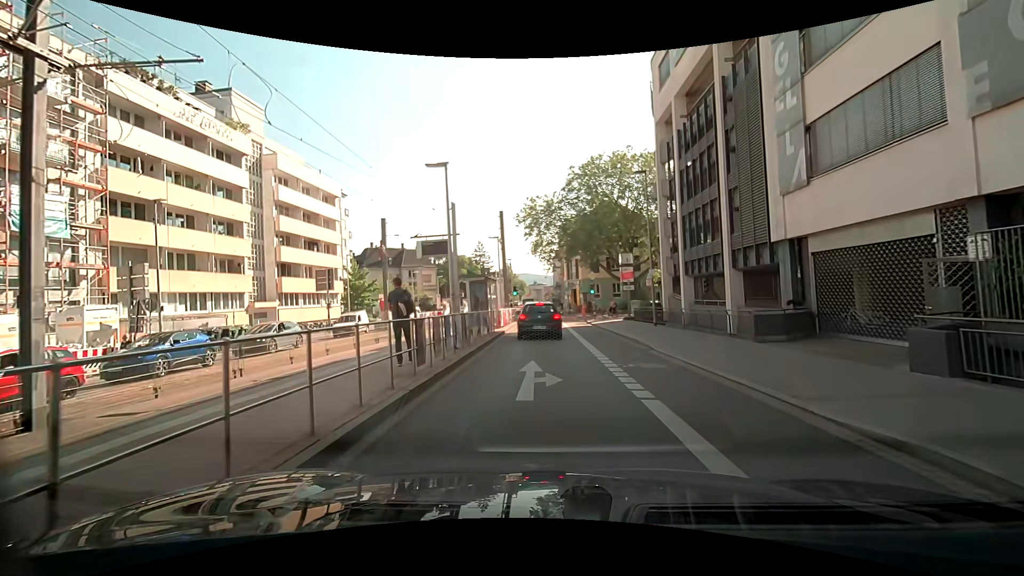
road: secondary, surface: asphalt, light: Day
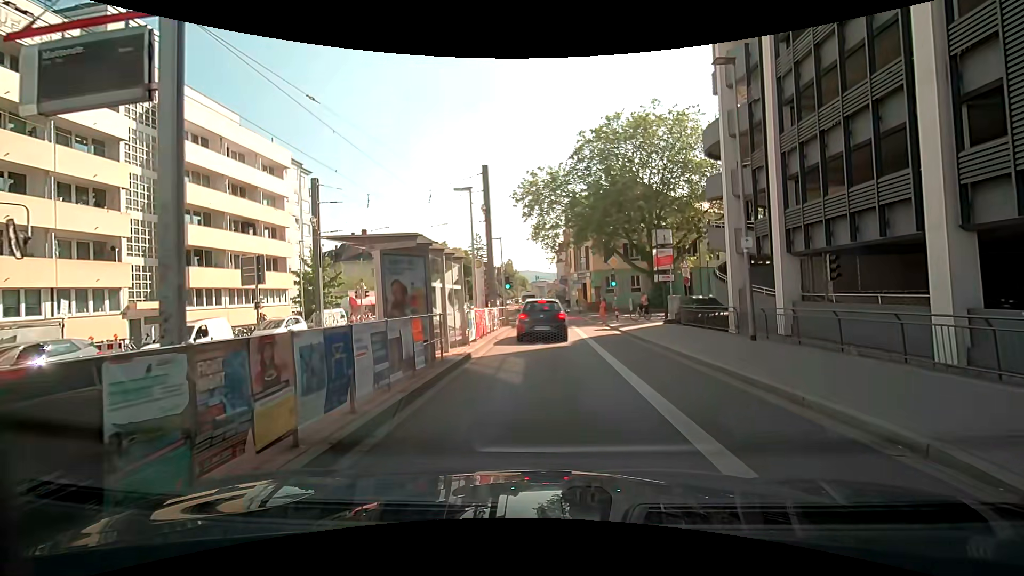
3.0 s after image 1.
(-0.1, +11.6) m; -3°
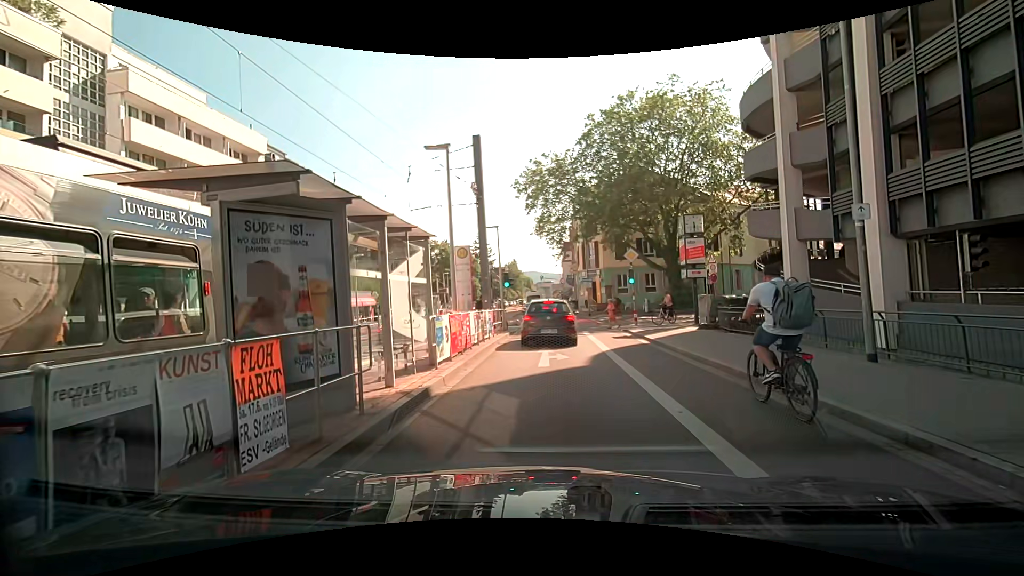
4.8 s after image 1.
(+0.2, +4.7) m; +1°
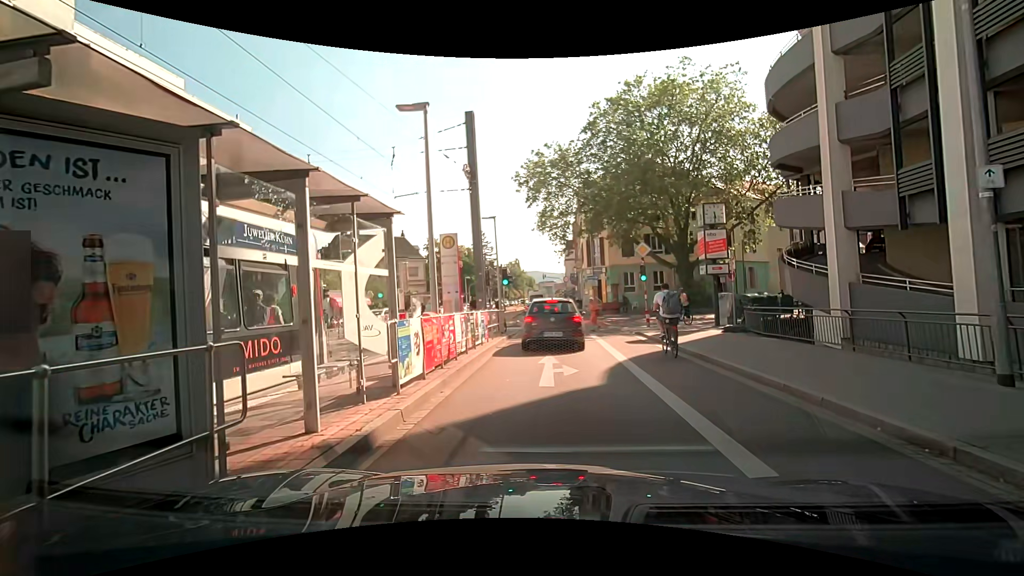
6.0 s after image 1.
(0.0, +2.5) m; +1°
